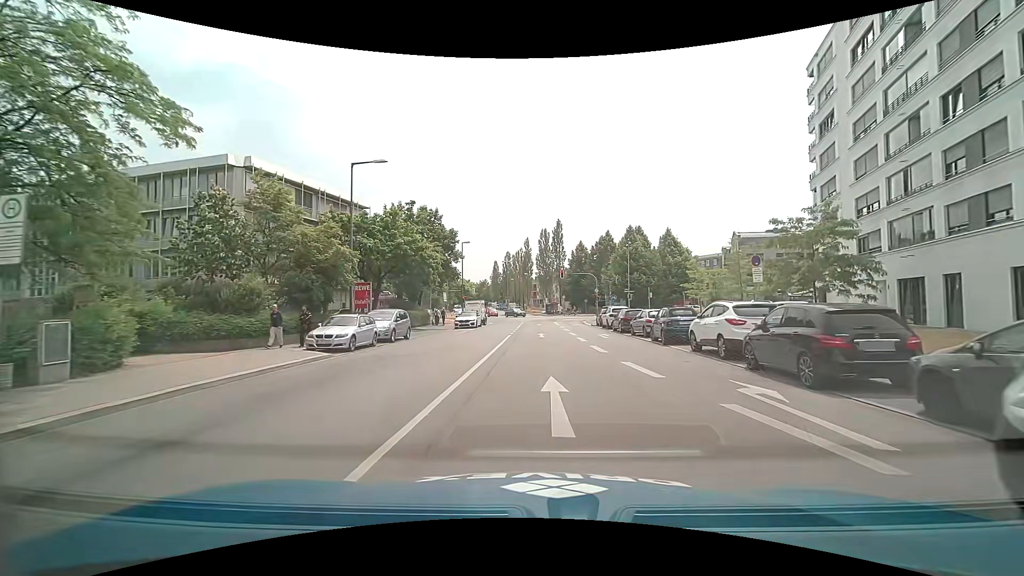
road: tertiary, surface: asphalt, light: Day
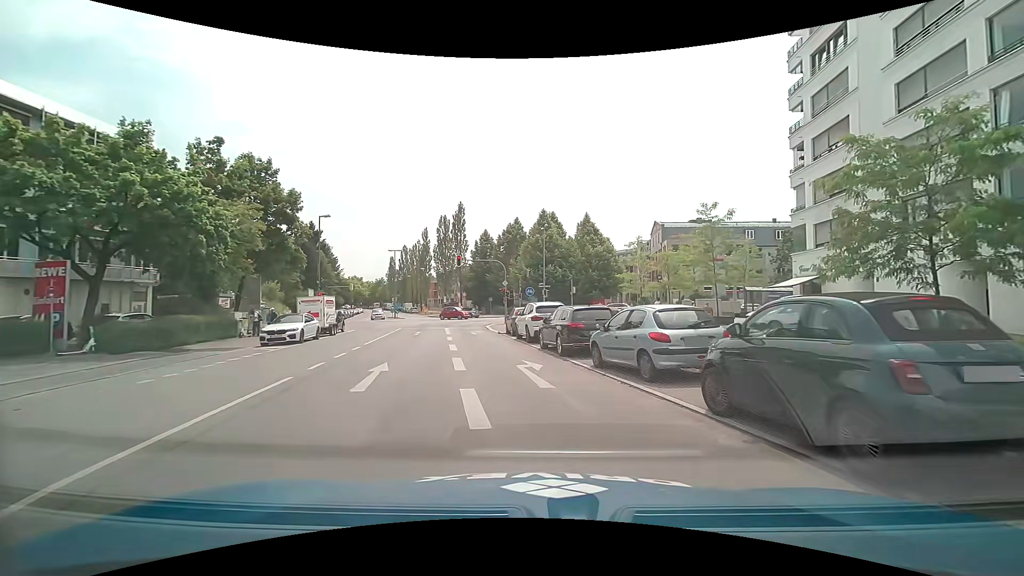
(+1.5, +16.7) m; +10°
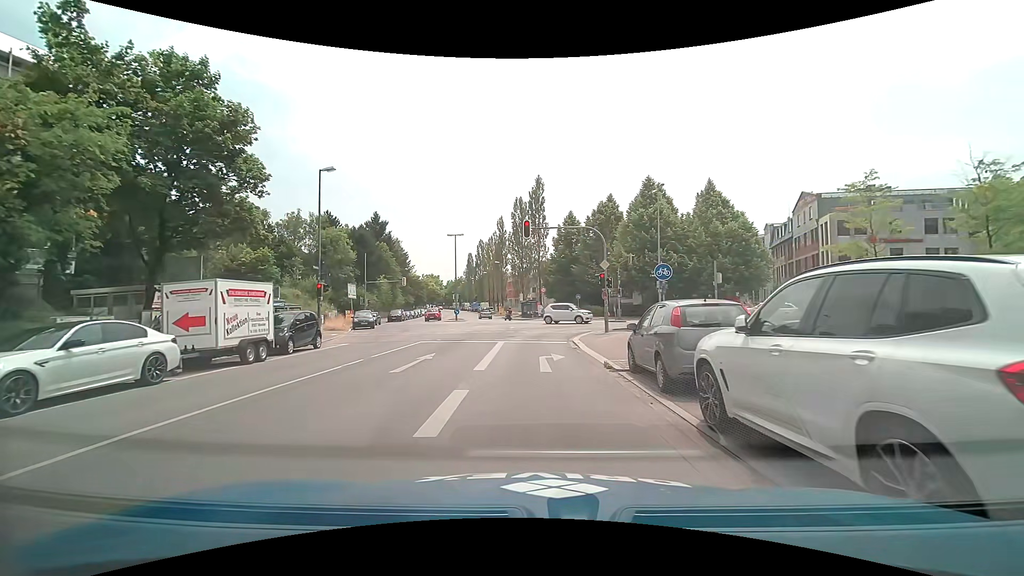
(-1.3, +17.7) m; -9°
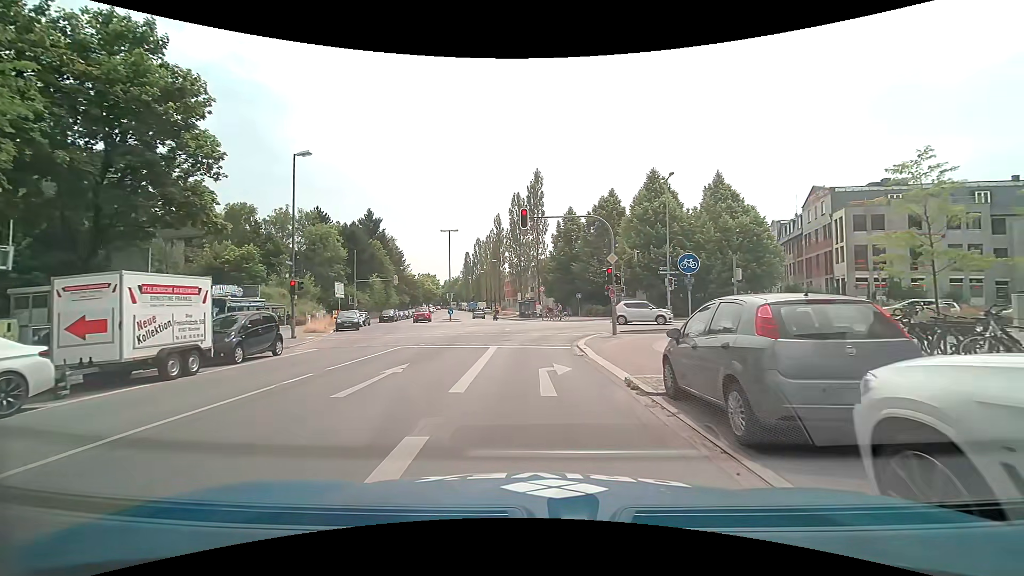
(0.0, +3.1) m; 0°
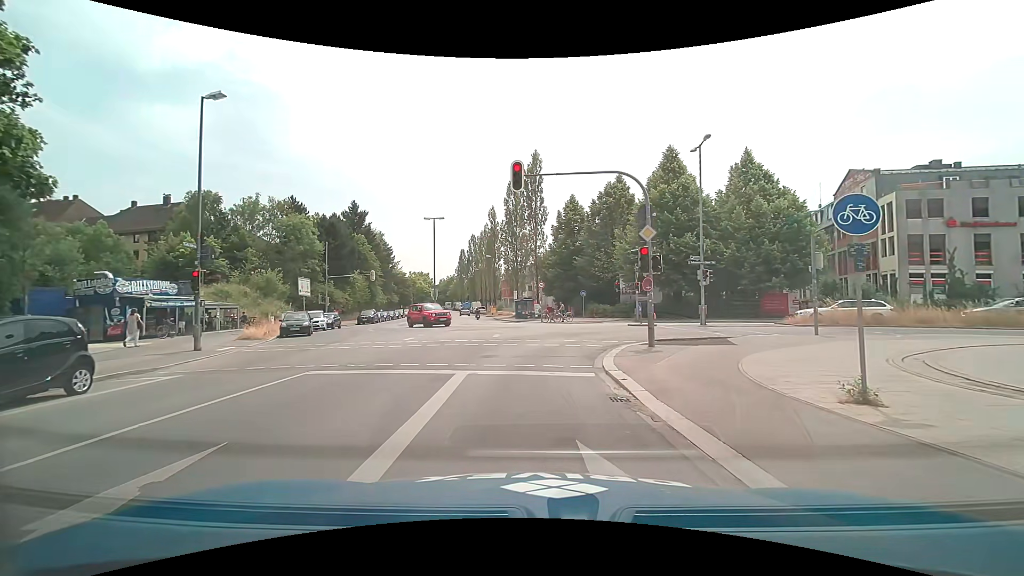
(0.0, +7.5) m; -1°
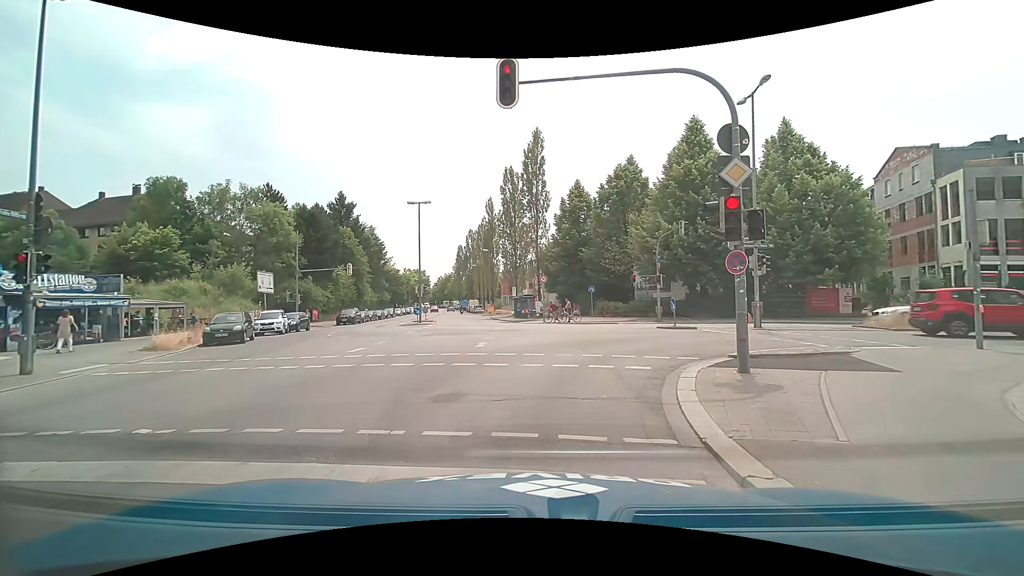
(+0.2, +6.5) m; +2°
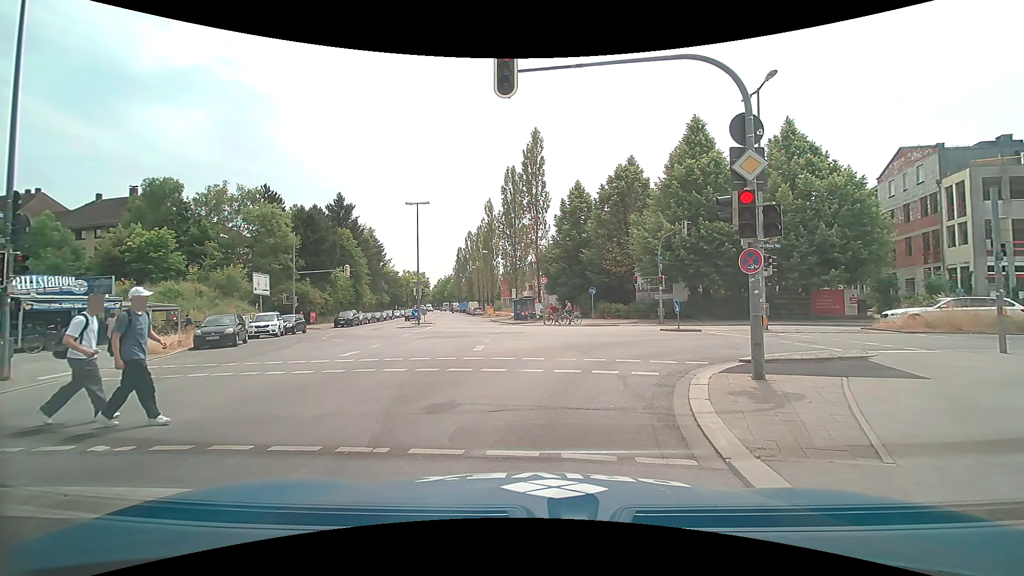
(0.0, +0.6) m; 0°
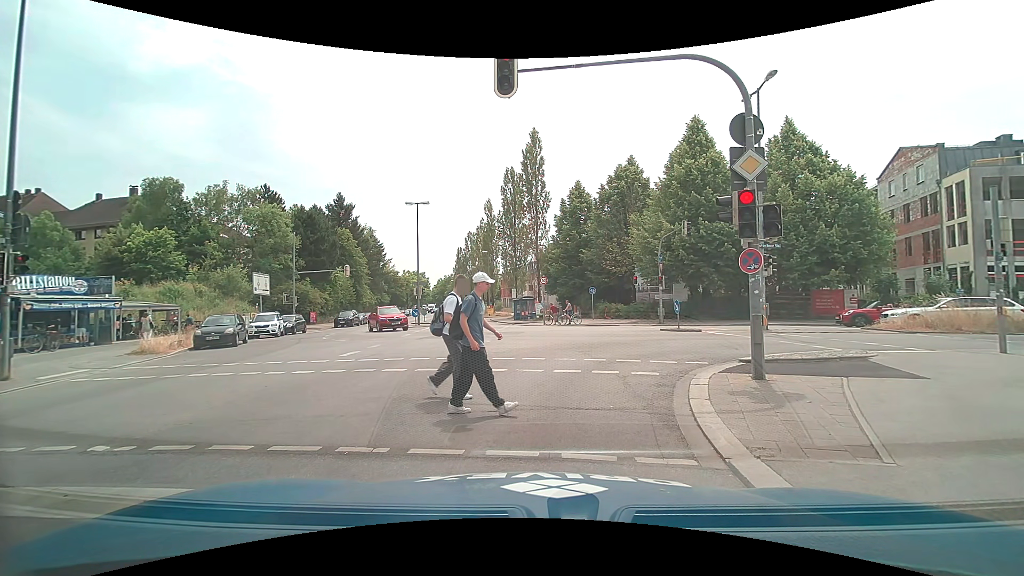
(0.0, 0.0) m; 0°
(0, +10) (+6, +17) (+16, +17) (+26, +16) (+36, +13) (+46, +11) (+55, +10) (+65, +9) (+75, +7) (+85, +5) m
